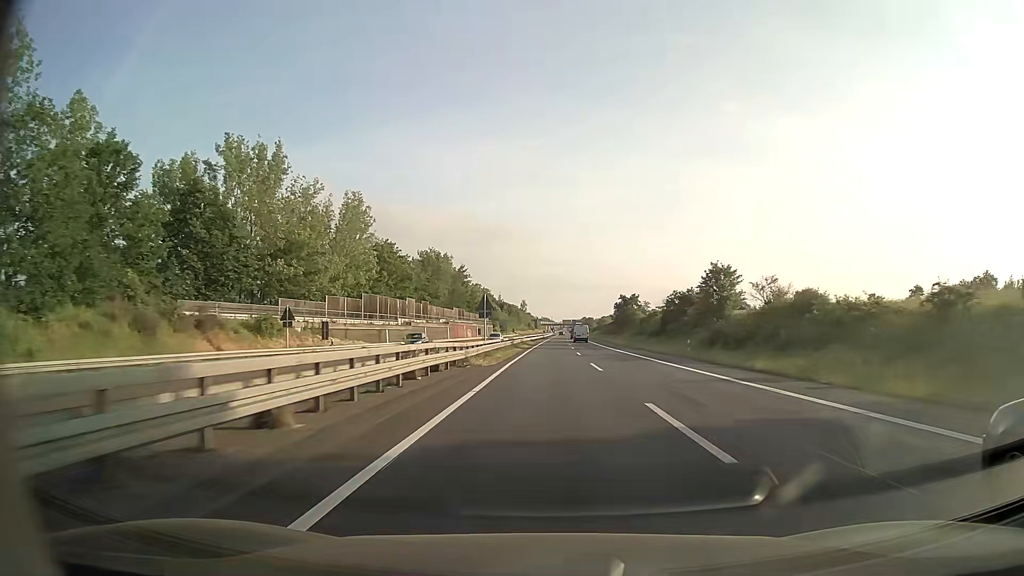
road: trunk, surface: asphalt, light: Day
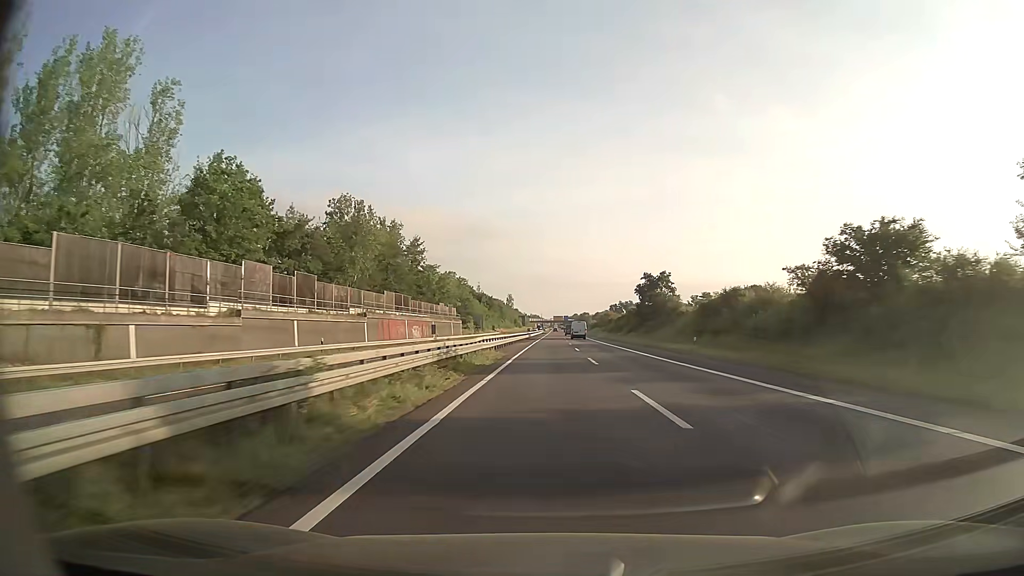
(+0.5, +51.7) m; +1°
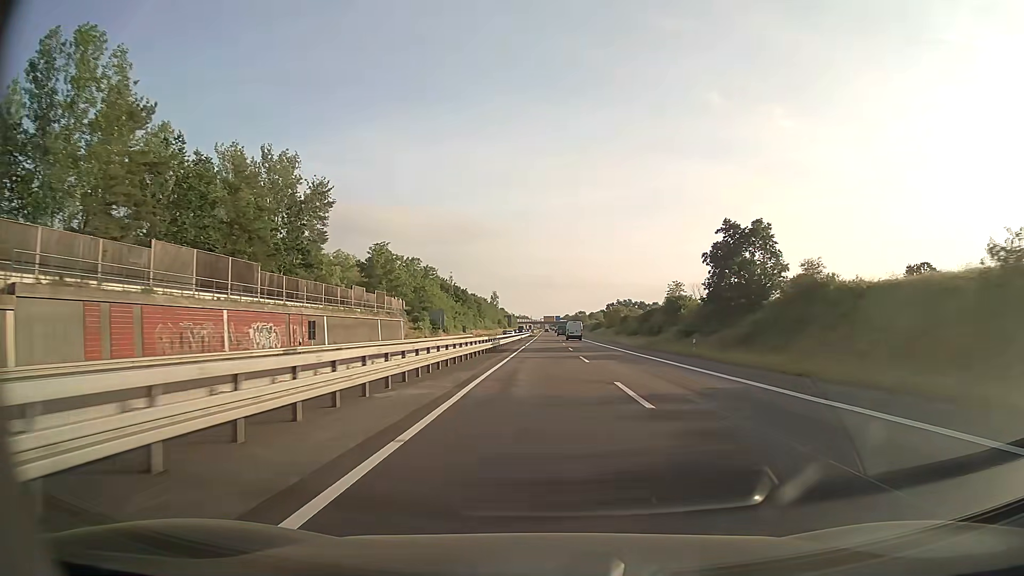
(+0.4, +51.7) m; +1°
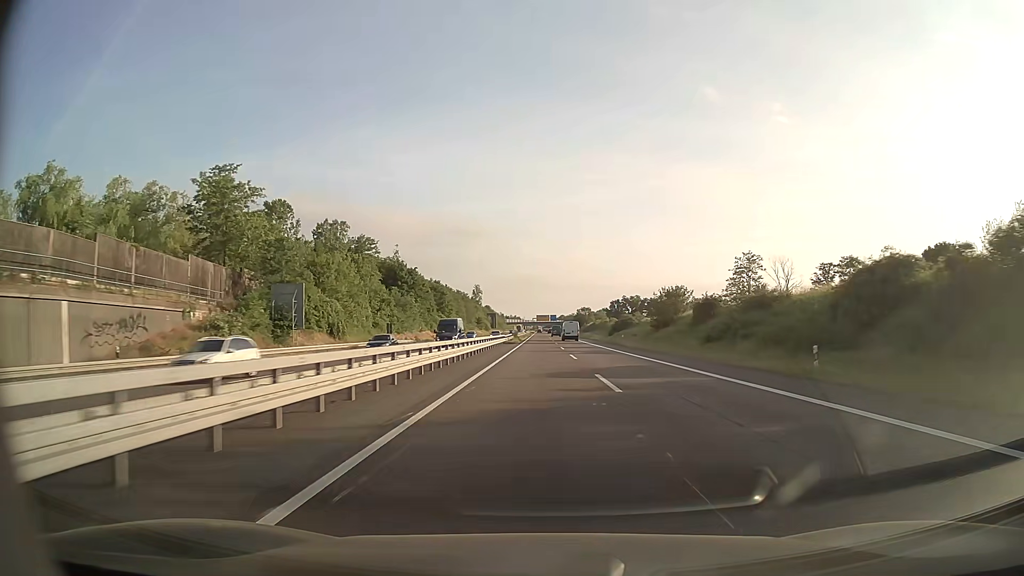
(+0.2, +69.0) m; +1°
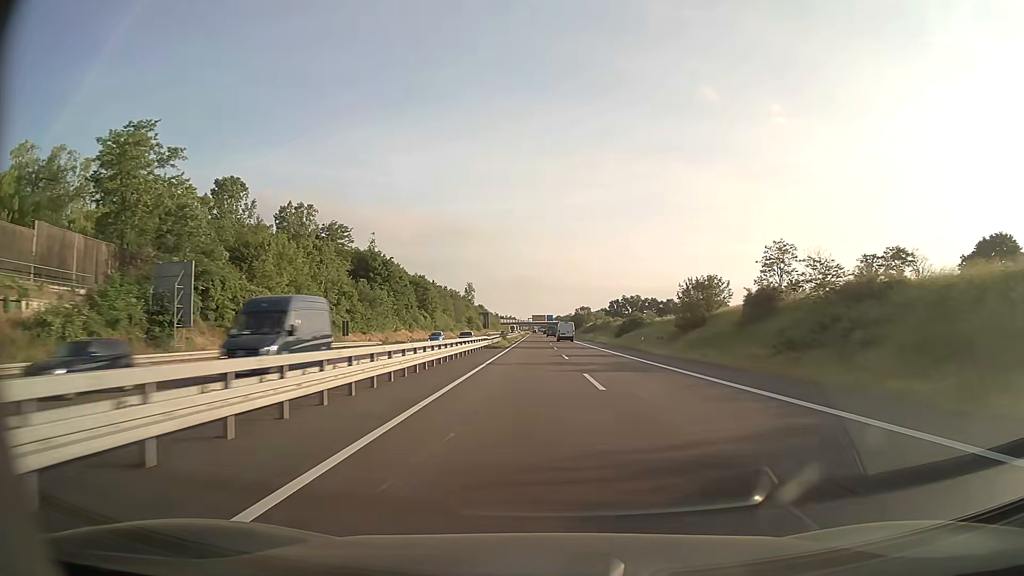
(0.0, +17.2) m; 0°
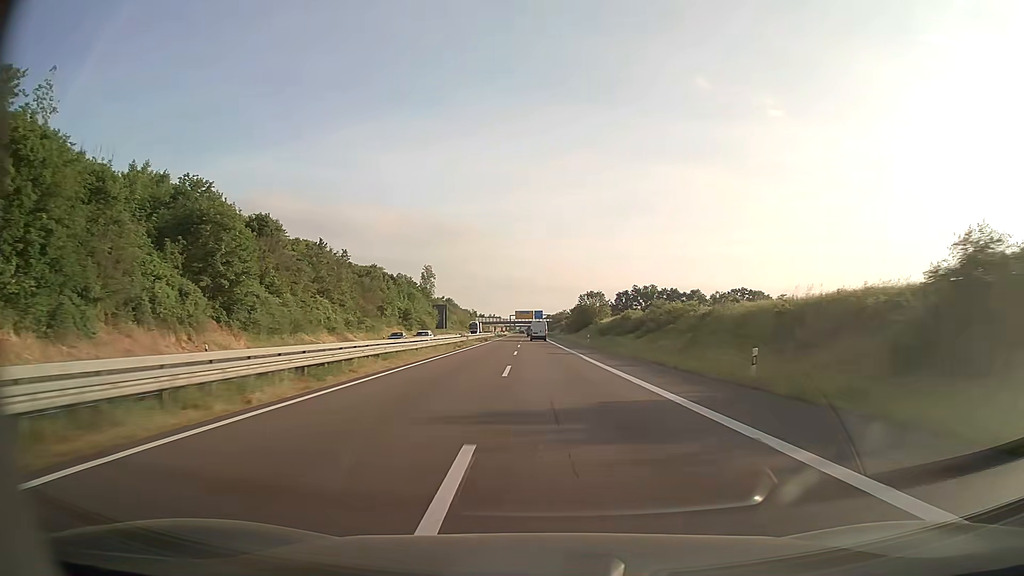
(+1.1, +86.2) m; +1°
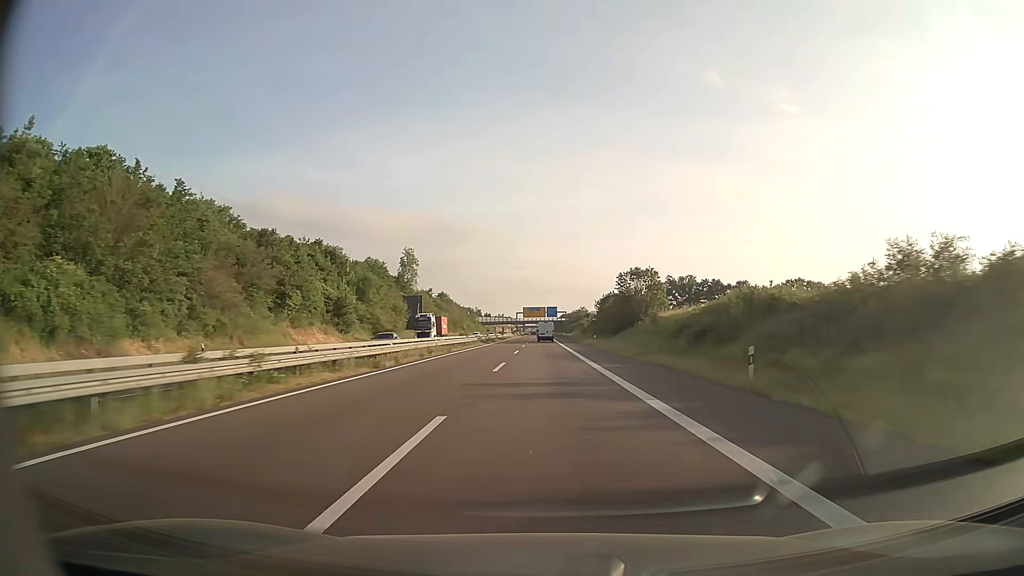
(-0.6, +51.7) m; -1°
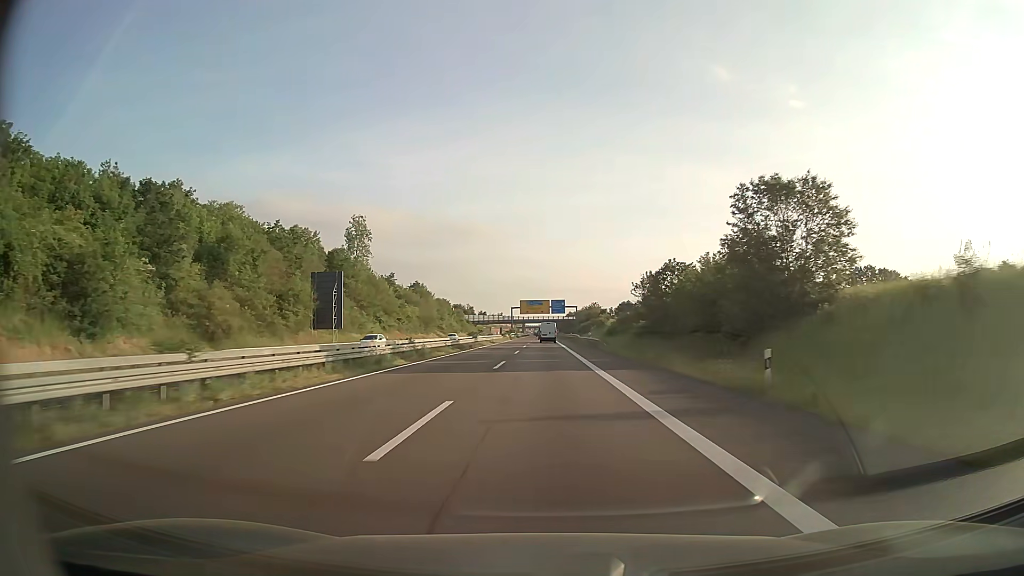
(-0.1, +51.7) m; 0°
(0, +10) (0, +20) (0, +30) (0, +40) (0, +50) (0, +60) (0, +70) (0, +80) (0, +90) (0, +100) m
